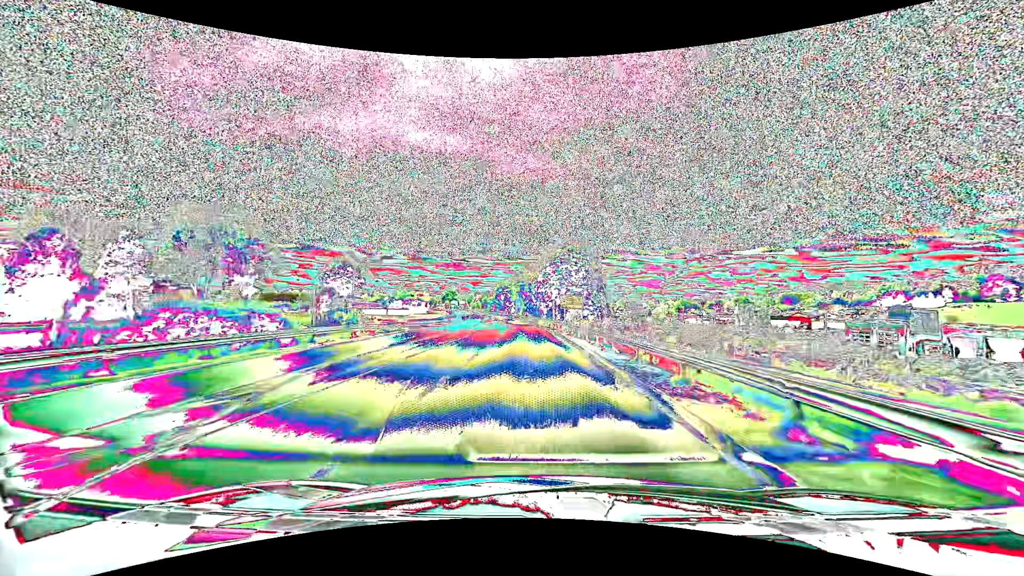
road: primary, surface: asphalt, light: Day
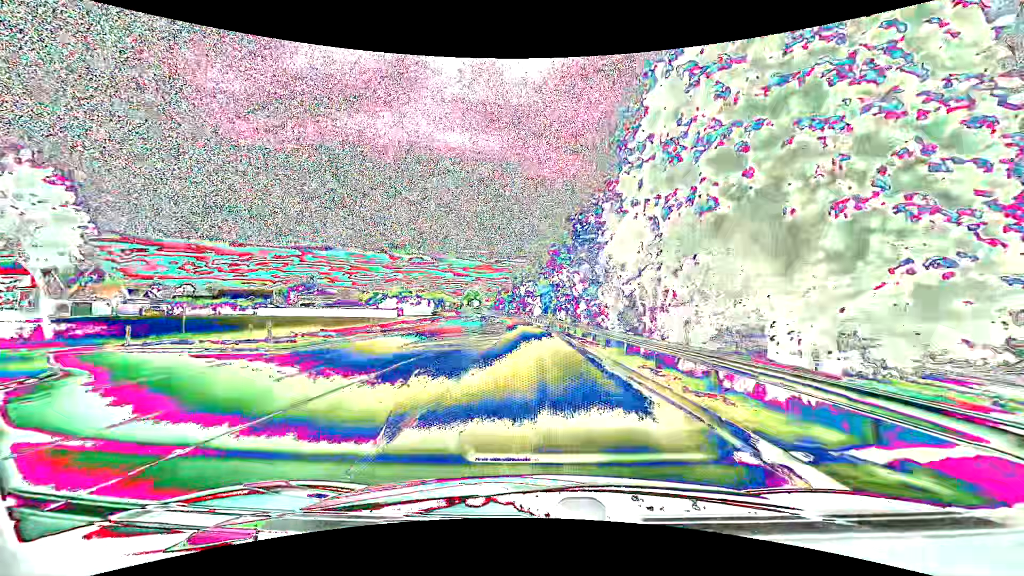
(-1.8, +56.8) m; -3°
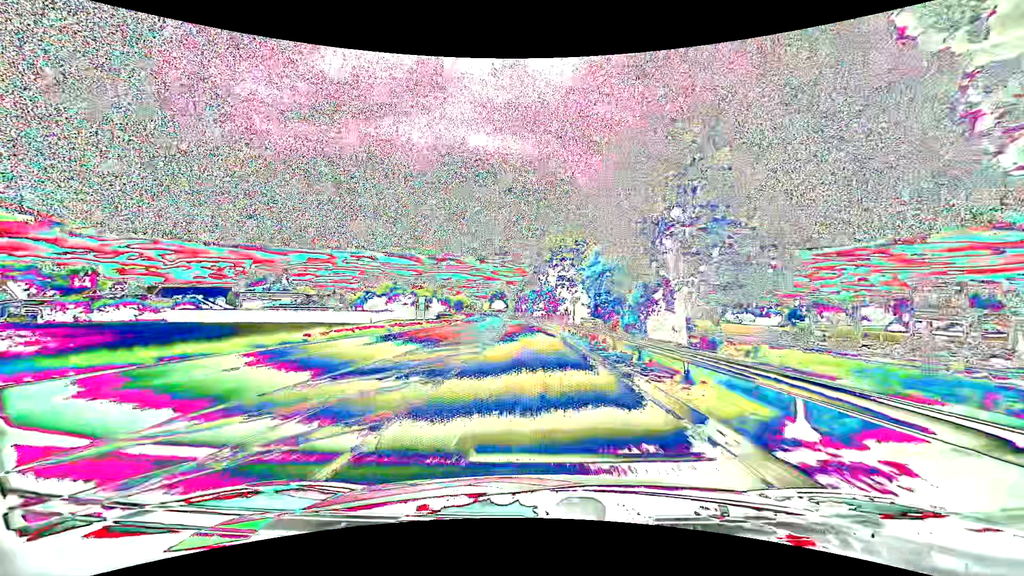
(-1.2, +47.3) m; -3°
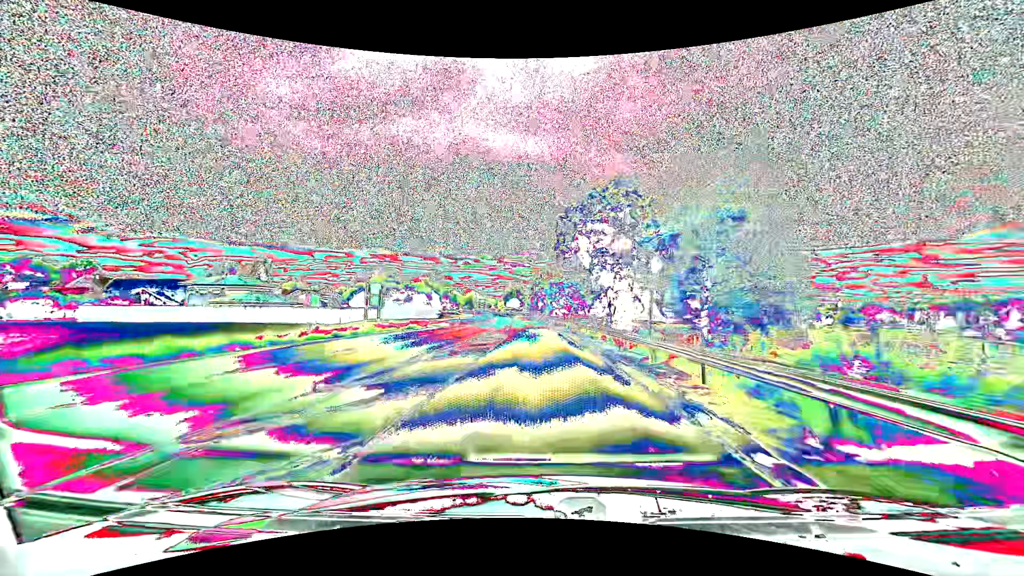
(-0.5, +24.5) m; -2°
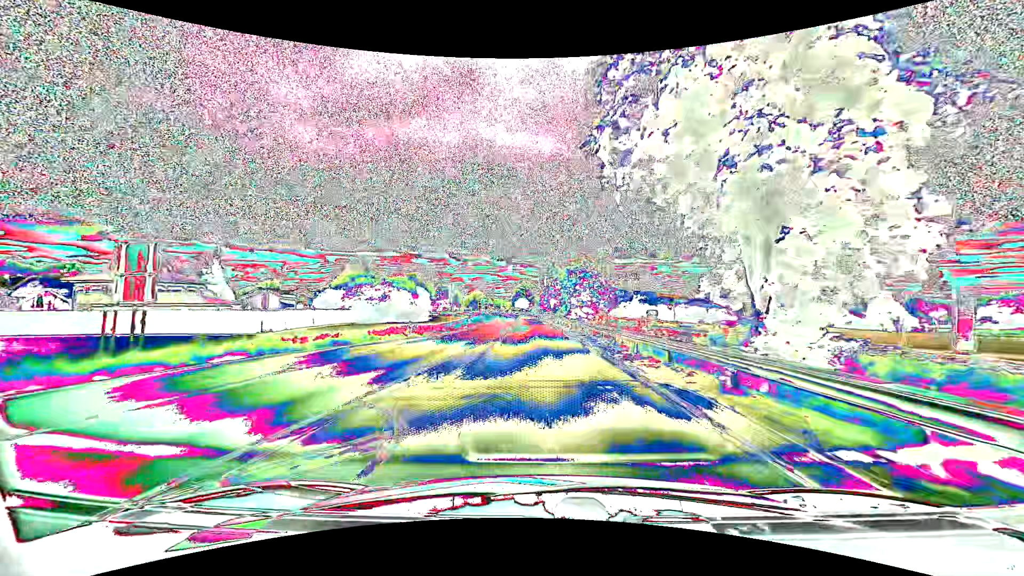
(-0.4, +25.1) m; -1°
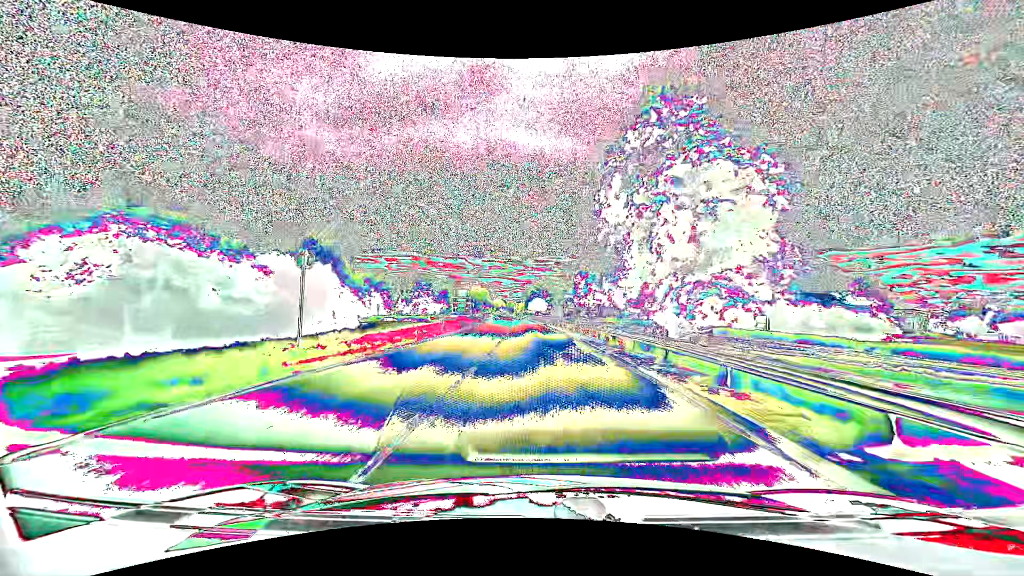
(-1.5, +63.5) m; -2°
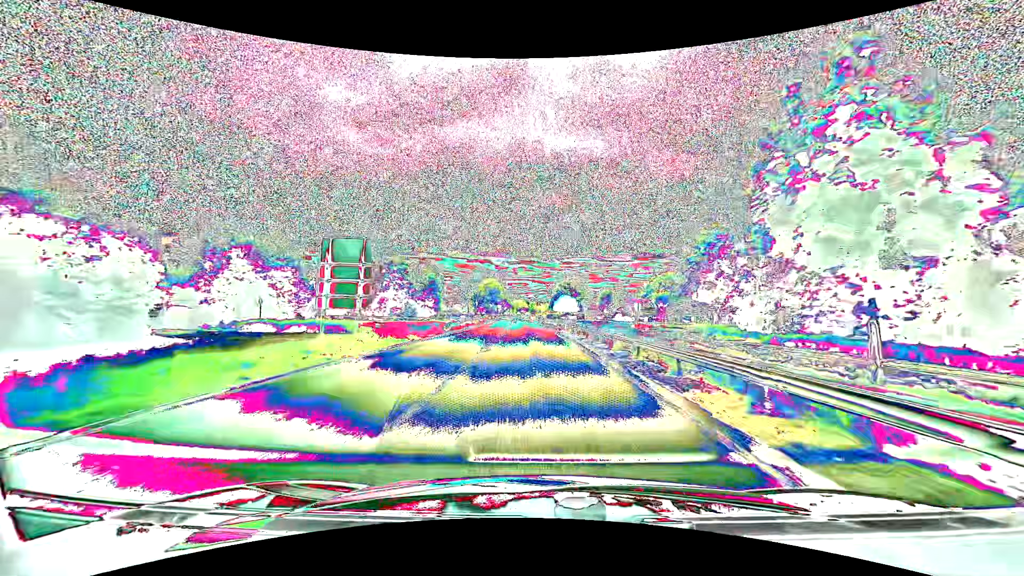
(-1.0, +50.1) m; -3°
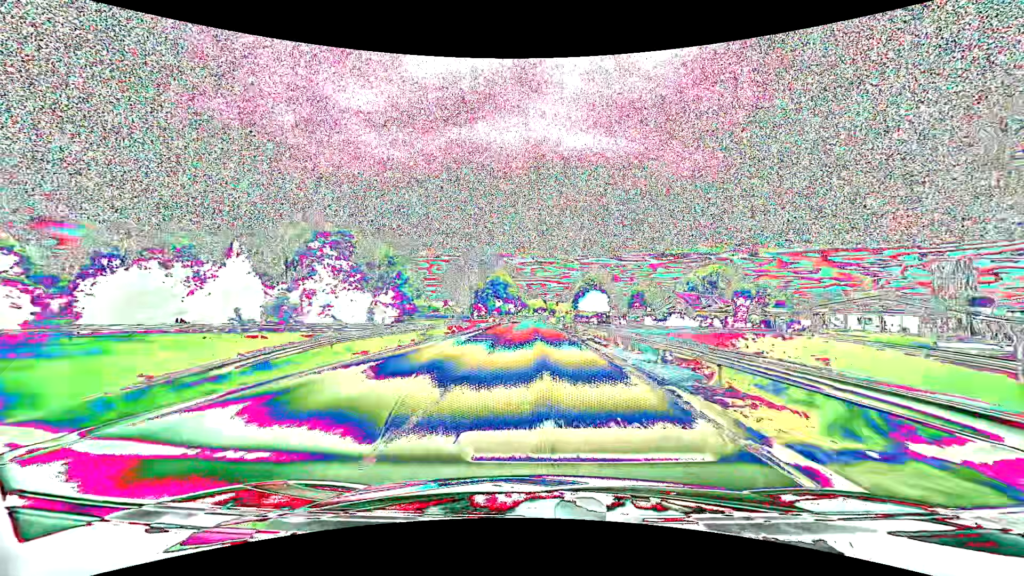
(-0.8, +37.3) m; -2°
(0, +10) (0, +20) (0, +30) (0, +40) (0, +50) (-1, +60) (-1, +70) (-1, +80) (-1, +90) (-1, +100) m
